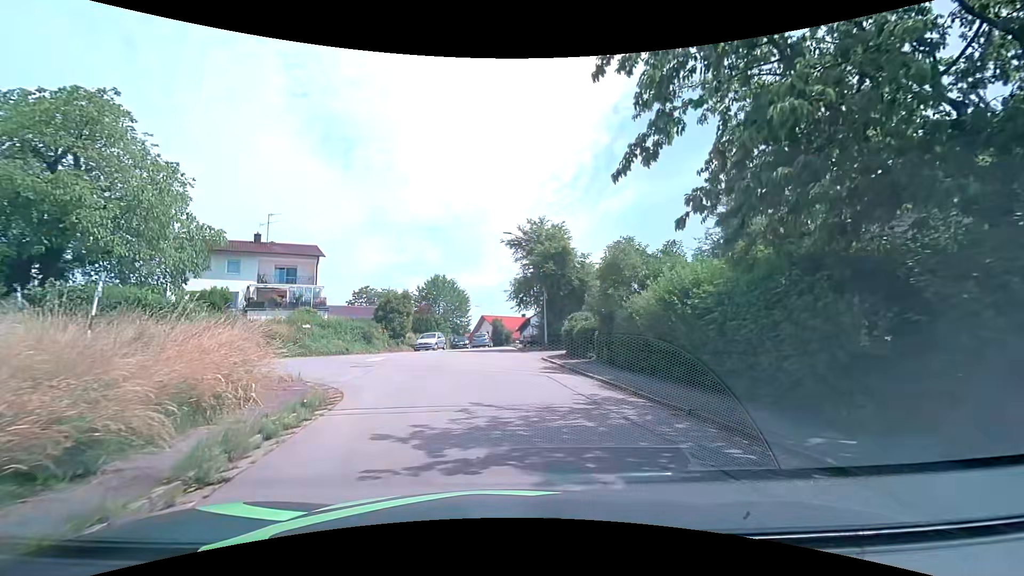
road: residential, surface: asphalt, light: Day
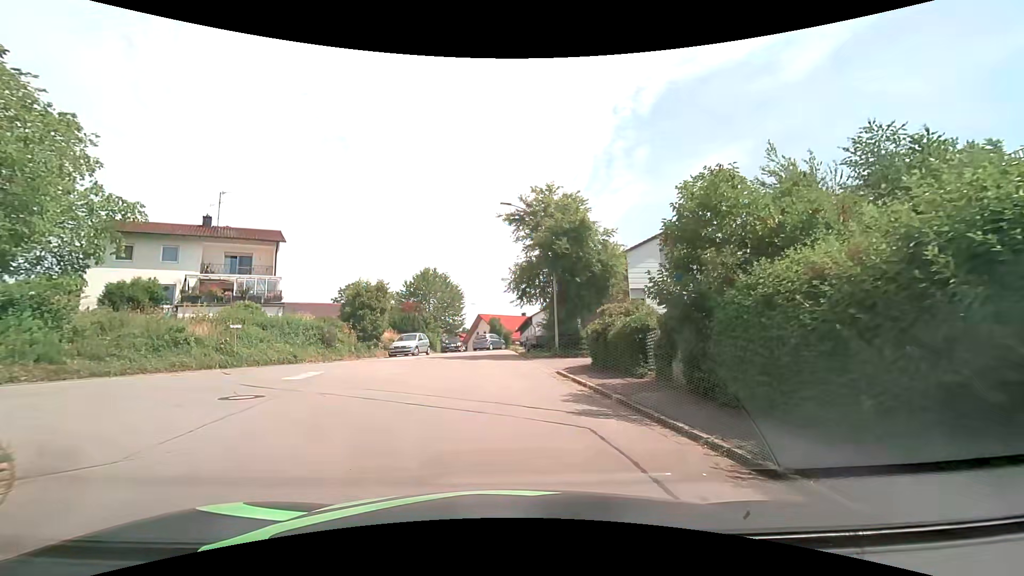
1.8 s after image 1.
(0.0, +7.6) m; 0°
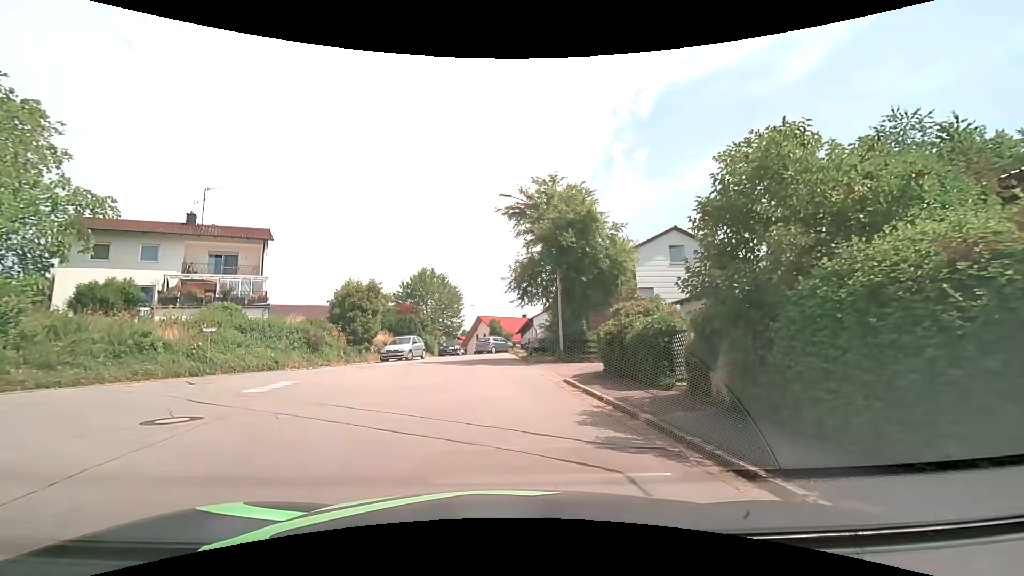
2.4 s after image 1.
(0.0, +2.0) m; -1°
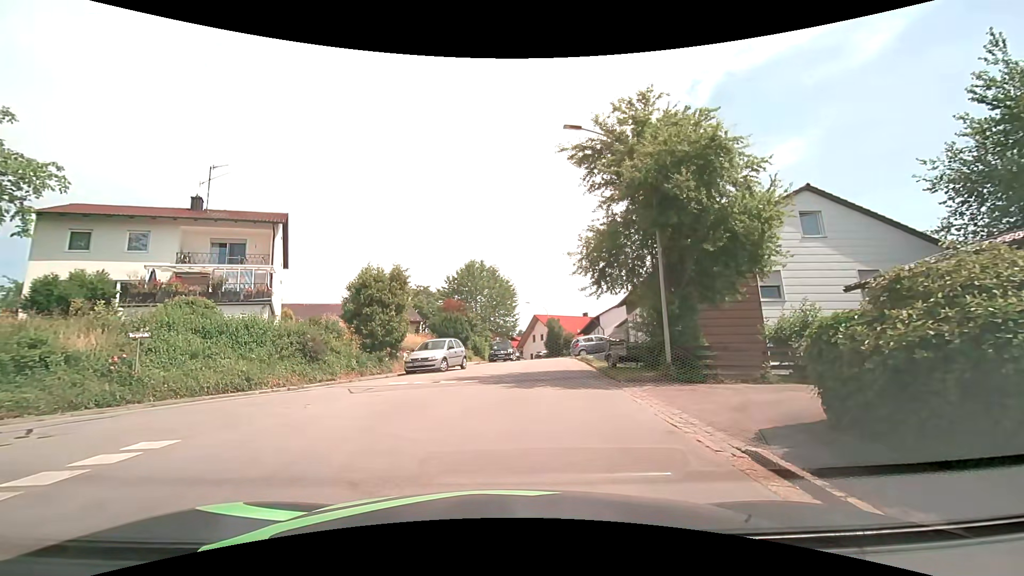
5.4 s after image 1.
(-0.2, +7.8) m; -5°
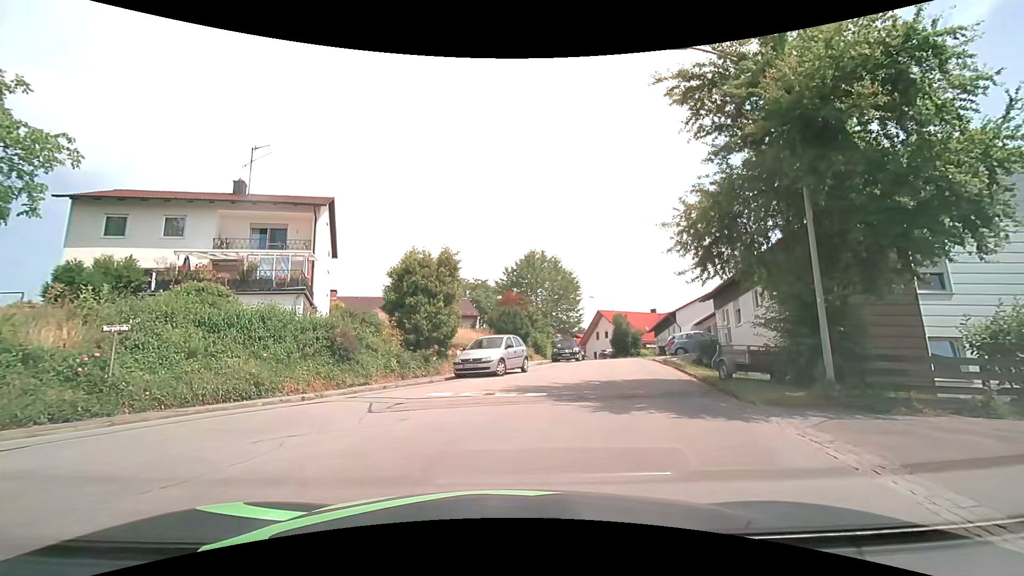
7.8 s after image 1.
(-0.2, +4.0) m; -7°
